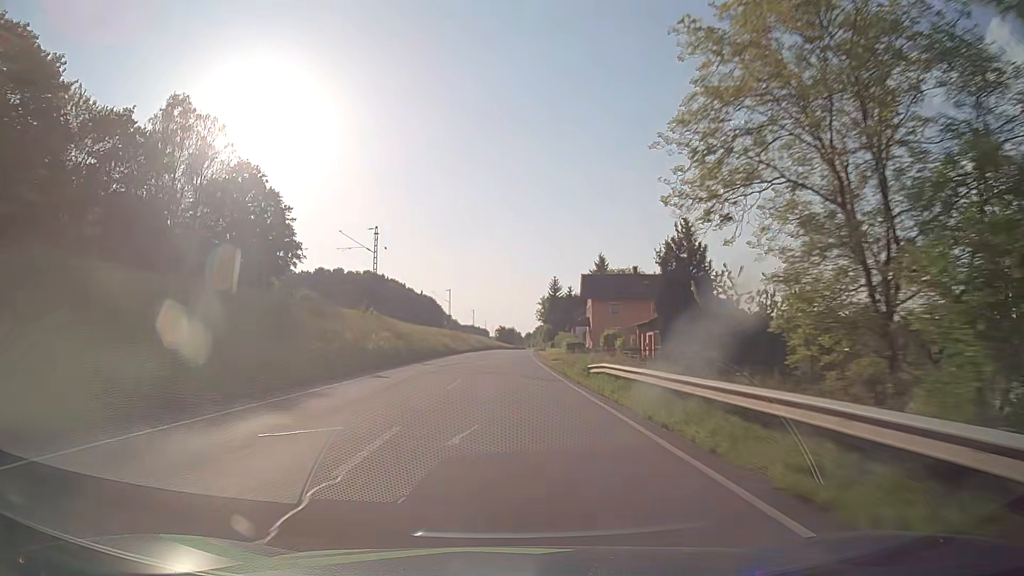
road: primary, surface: asphalt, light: Day
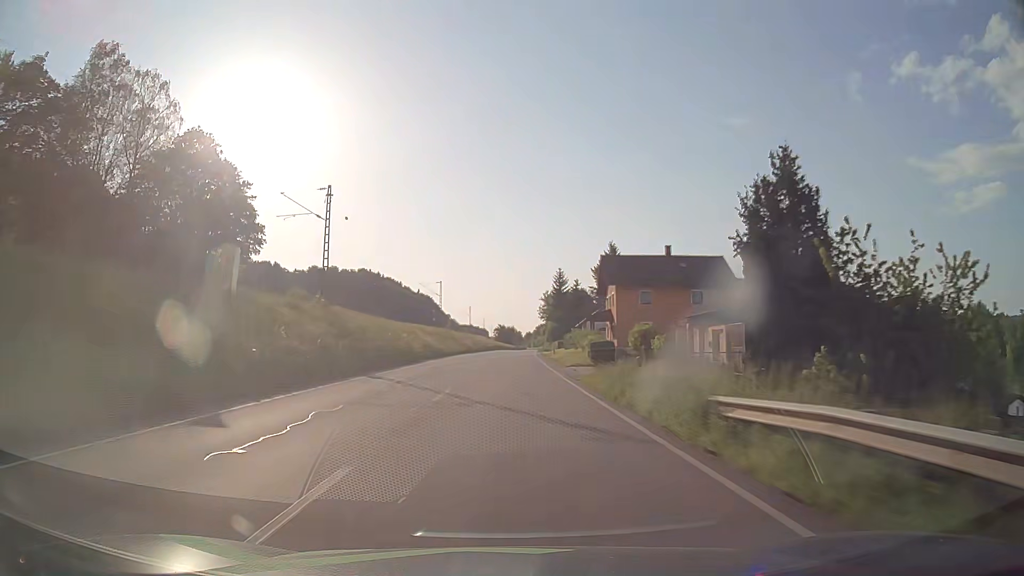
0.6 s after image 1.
(0.0, +15.8) m; 0°
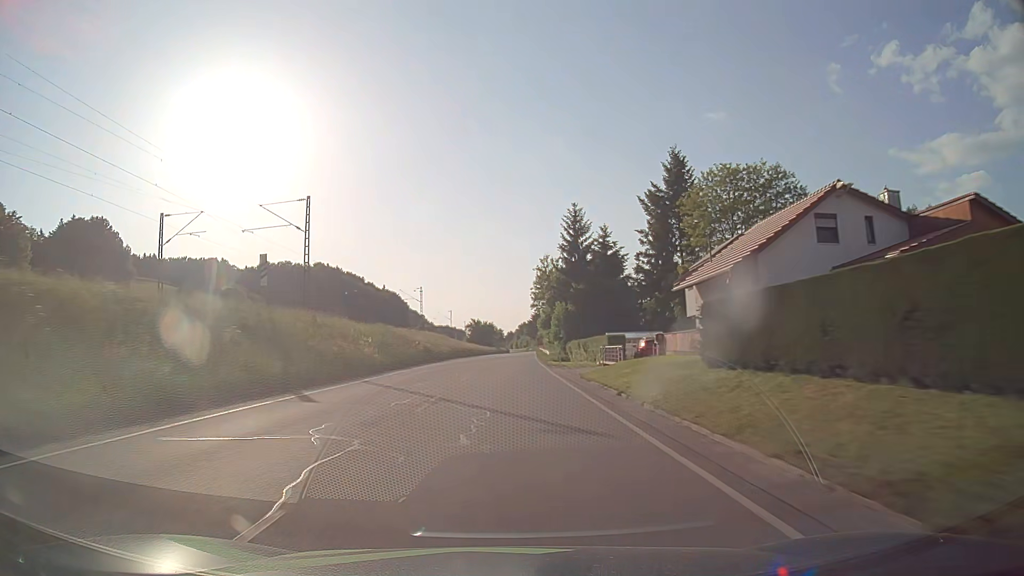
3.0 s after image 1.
(+1.0, +63.1) m; +2°
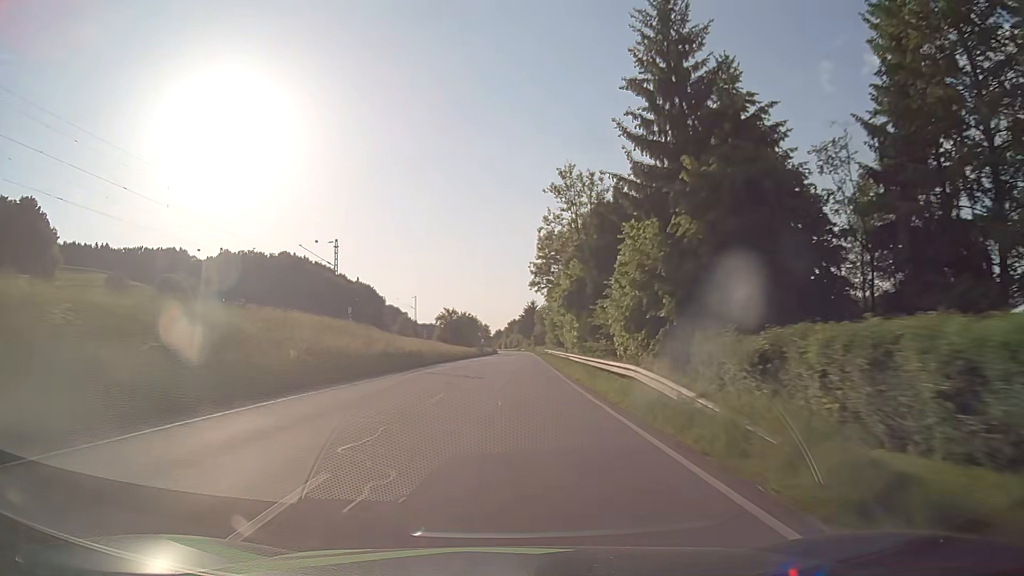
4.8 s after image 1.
(+0.6, +47.4) m; +1°
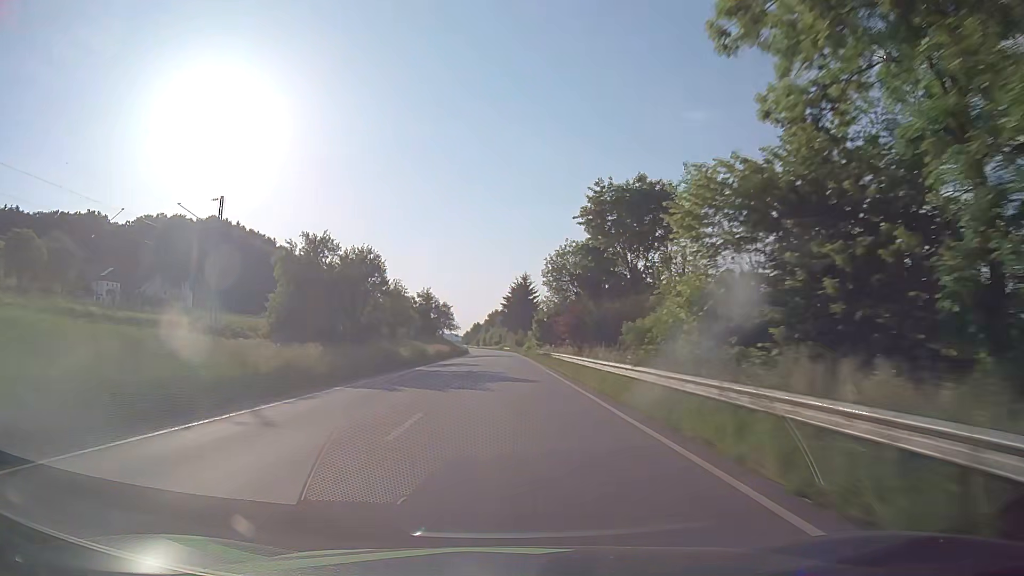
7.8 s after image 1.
(+1.2, +79.1) m; +2°
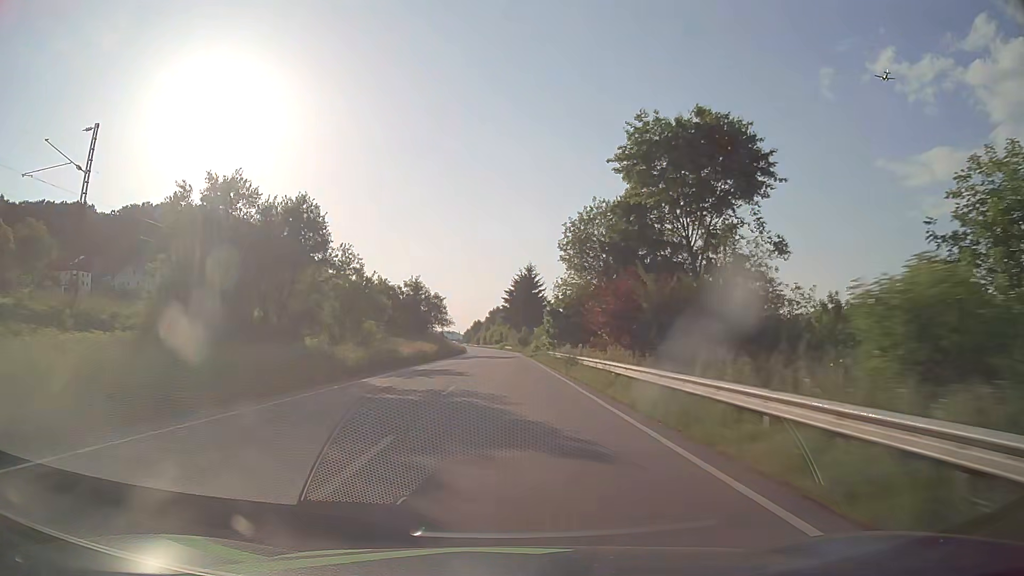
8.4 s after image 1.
(-0.1, +15.9) m; 0°
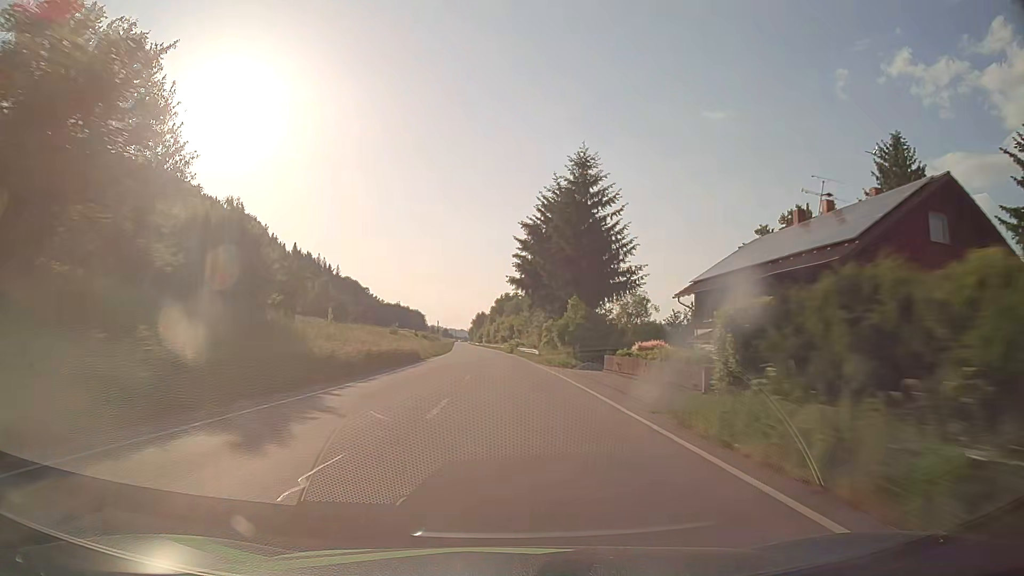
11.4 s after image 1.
(-0.3, +79.3) m; -1°
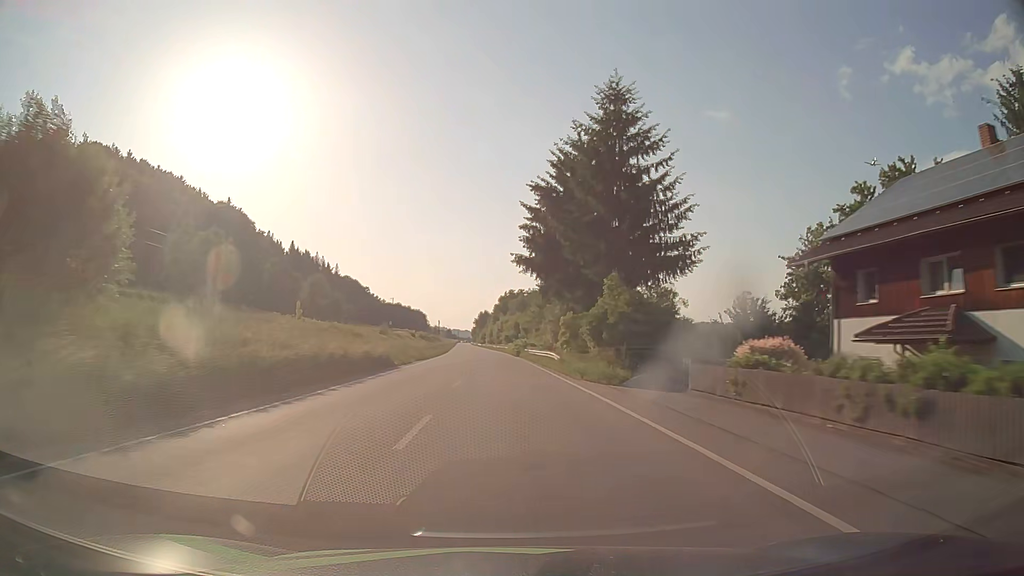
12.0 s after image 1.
(0.0, +15.8) m; 0°
(0, +10) (0, +20) (0, +30) (-1, +40) (-1, +50) (-1, +60) (-1, +70) (-2, +80) (-2, +90) (-3, +100) m
